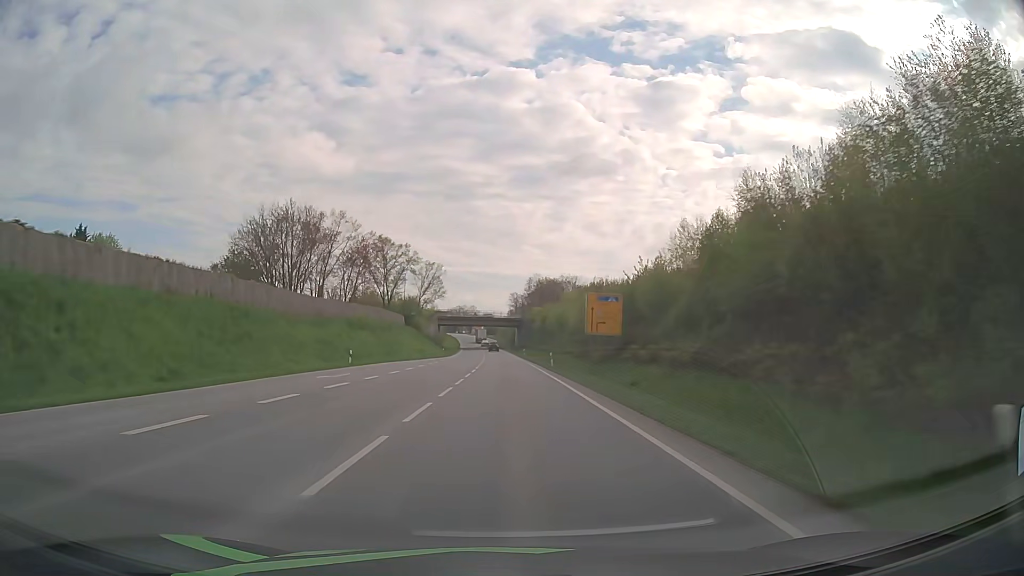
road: primary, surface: asphalt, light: Day
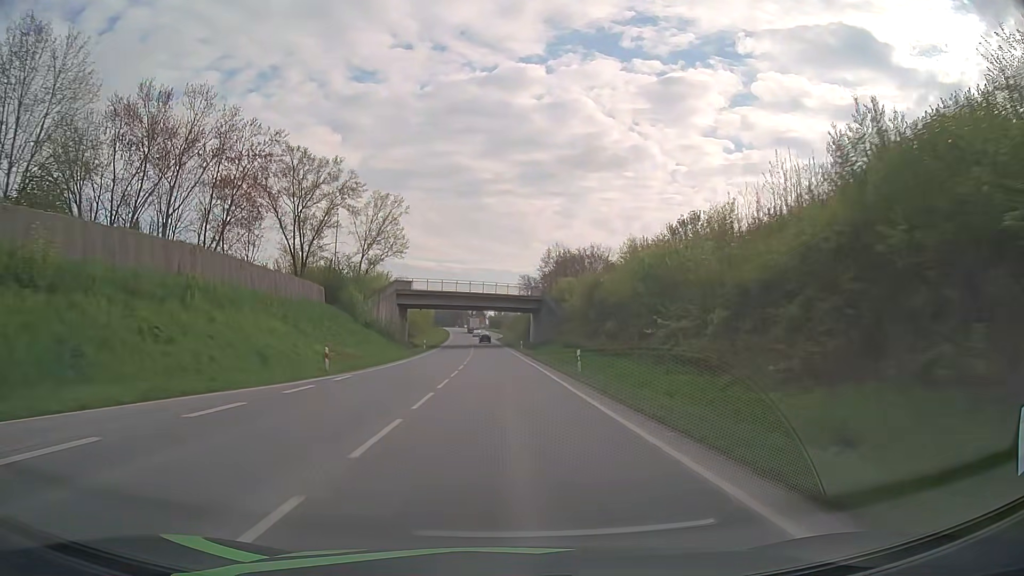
(-0.2, +57.8) m; -1°
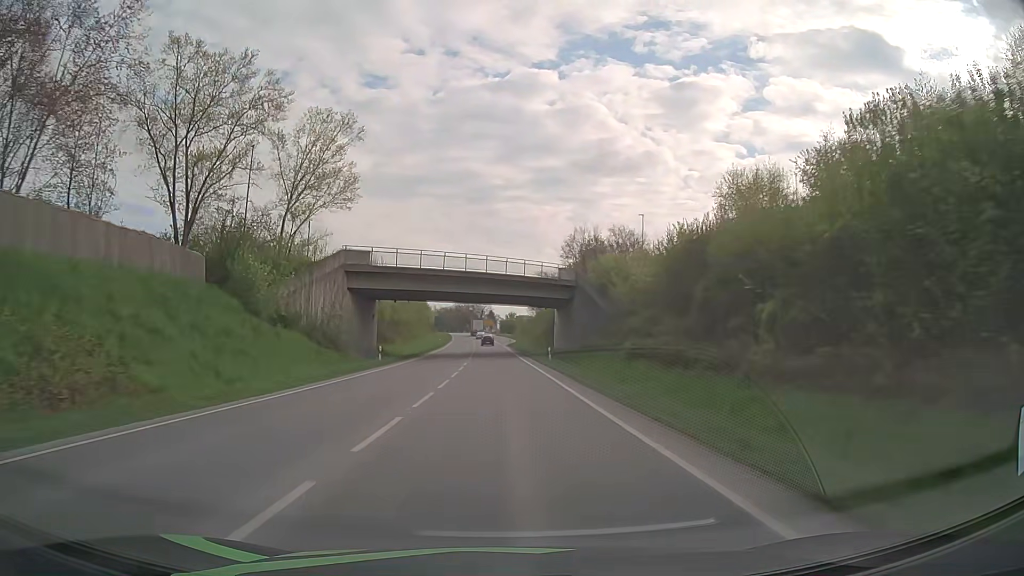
(-0.3, +29.2) m; -1°
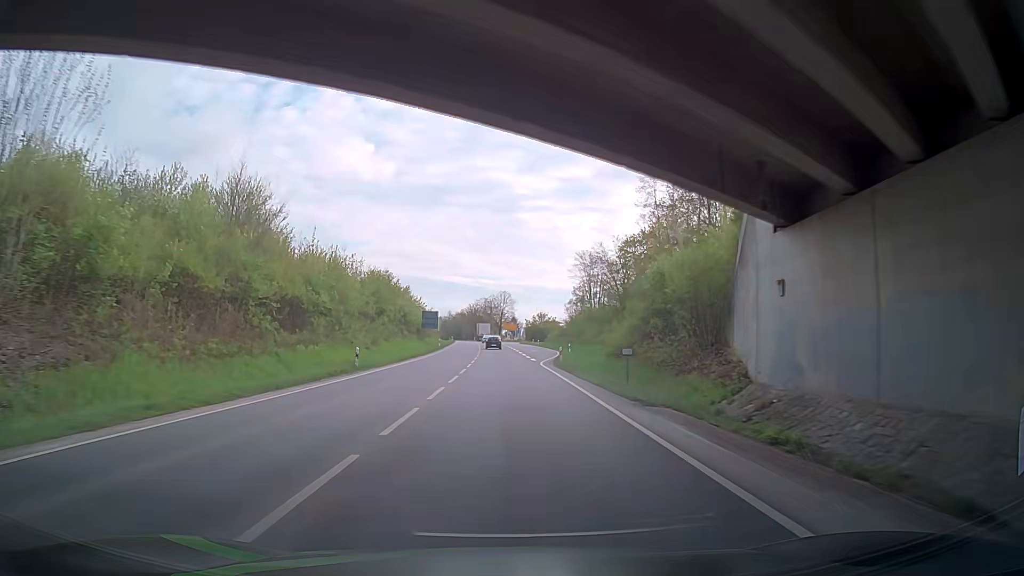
(-1.2, +58.3) m; -2°
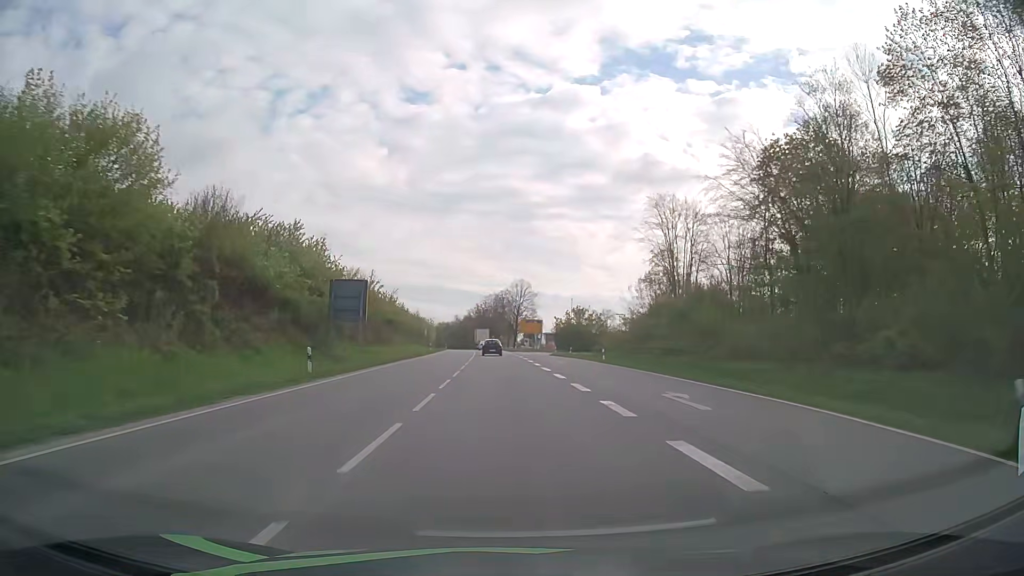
(-0.6, +56.7) m; -1°
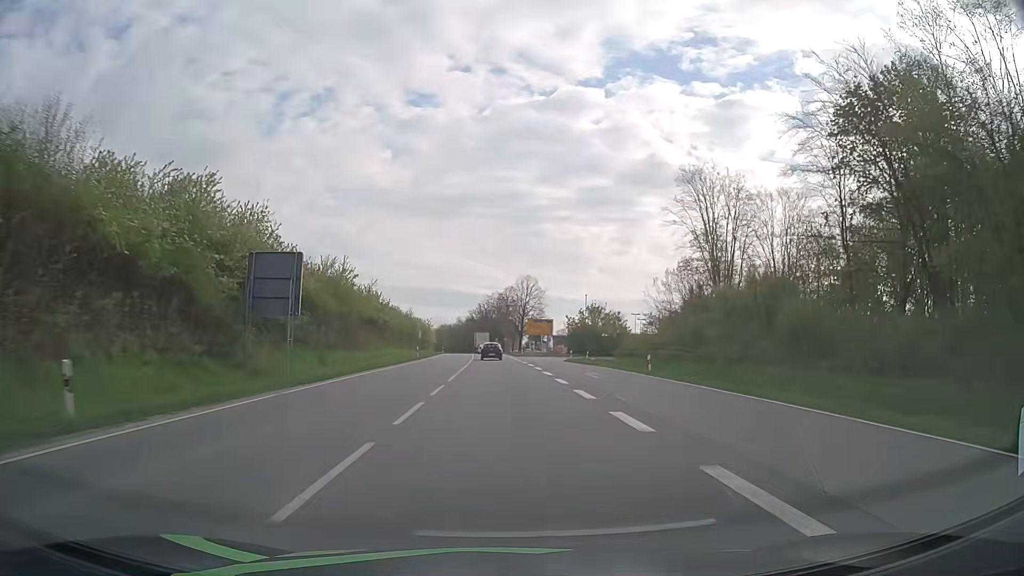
(0.0, +13.6) m; 0°
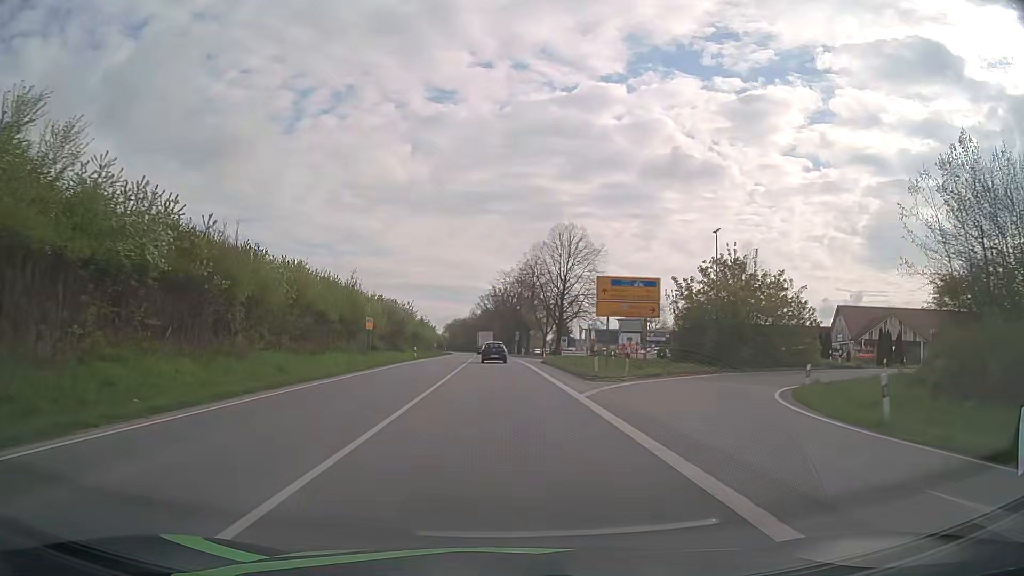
(-0.7, +51.4) m; -2°
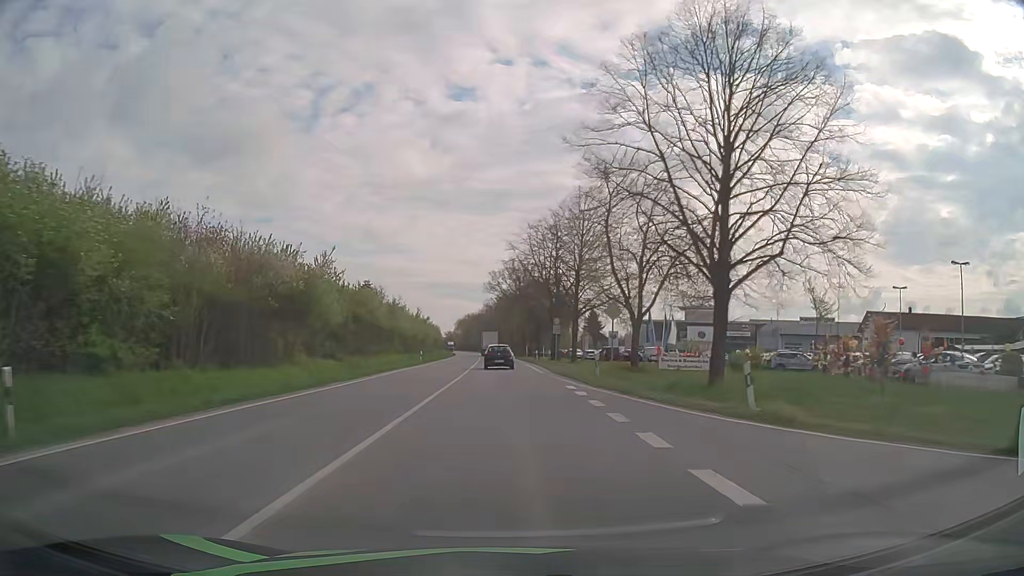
(-0.7, +49.5) m; -2°
(0, +10) (0, +20) (0, +30) (0, +40) (-1, +50) (-1, +60) (-1, +70) (-1, +80) (-2, +90) (-2, +100) m
